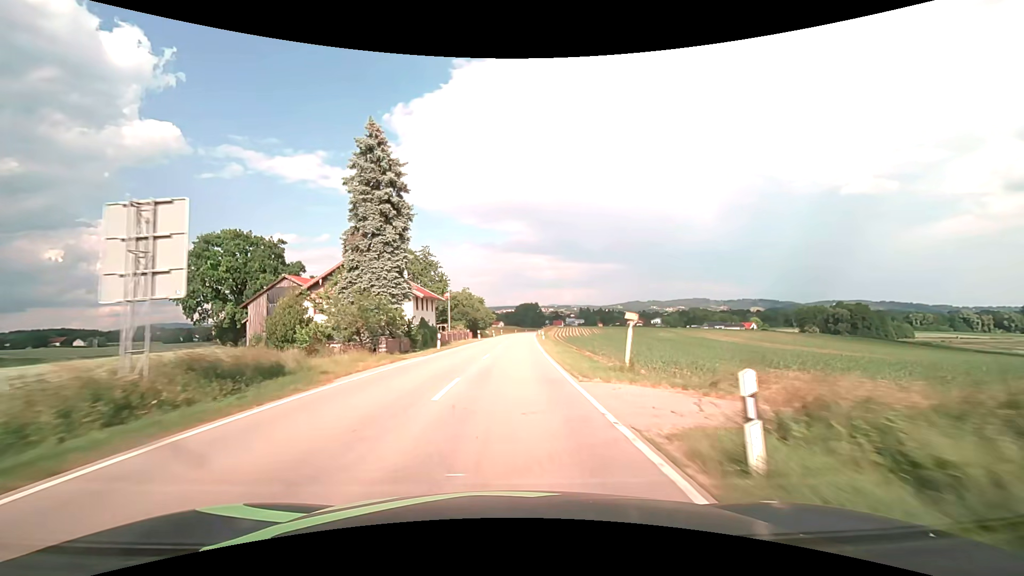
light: Day
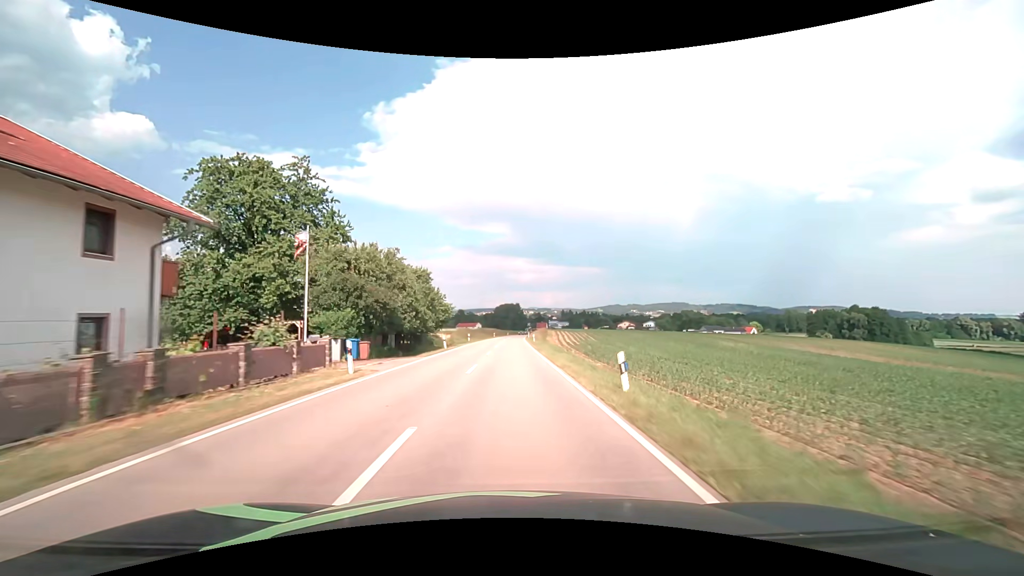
(+0.9, +44.3) m; +2°
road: secondary
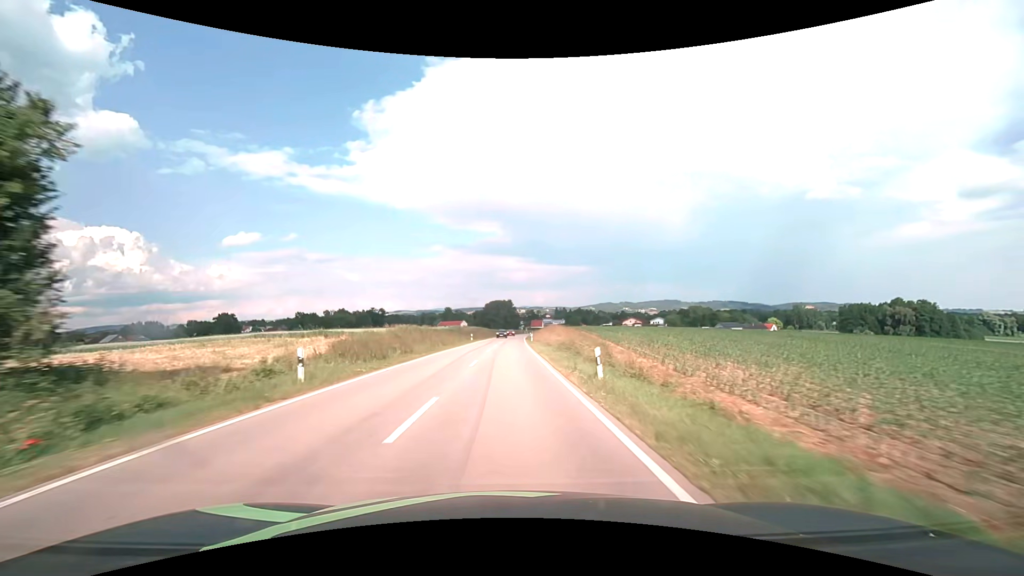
(+0.6, +47.3) m; +1°
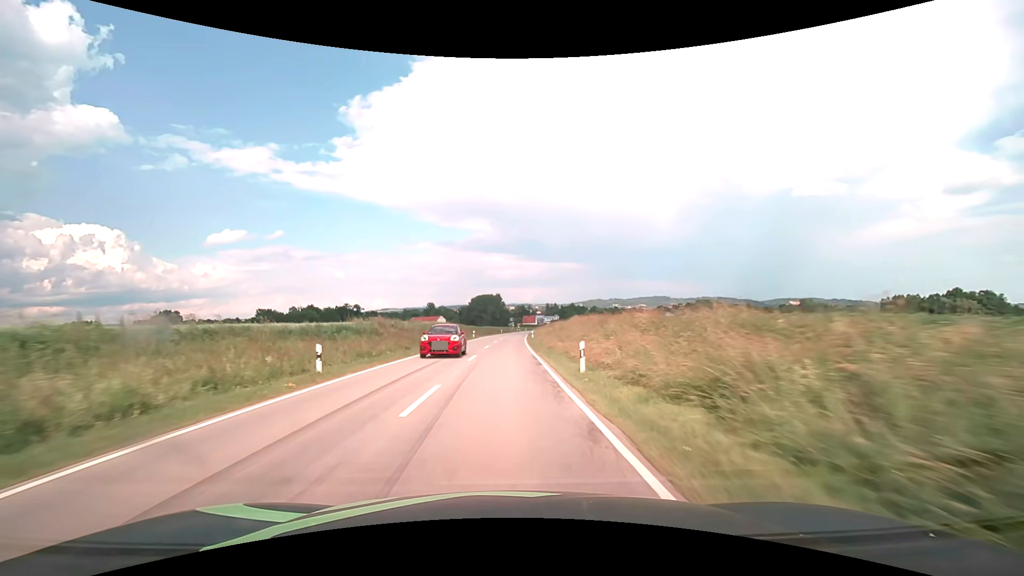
(+0.5, +48.7) m; +1°
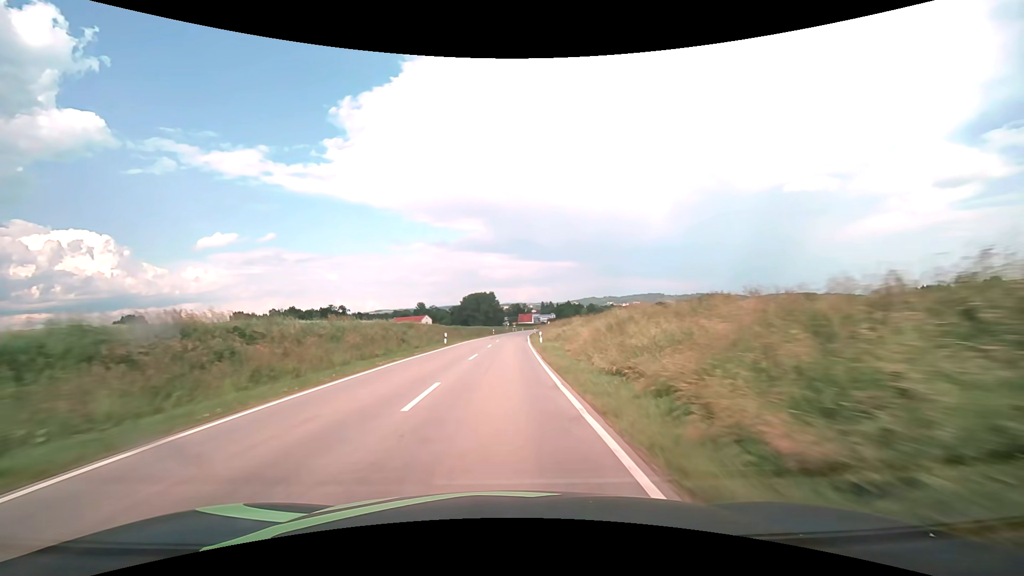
(+0.1, +24.6) m; +1°
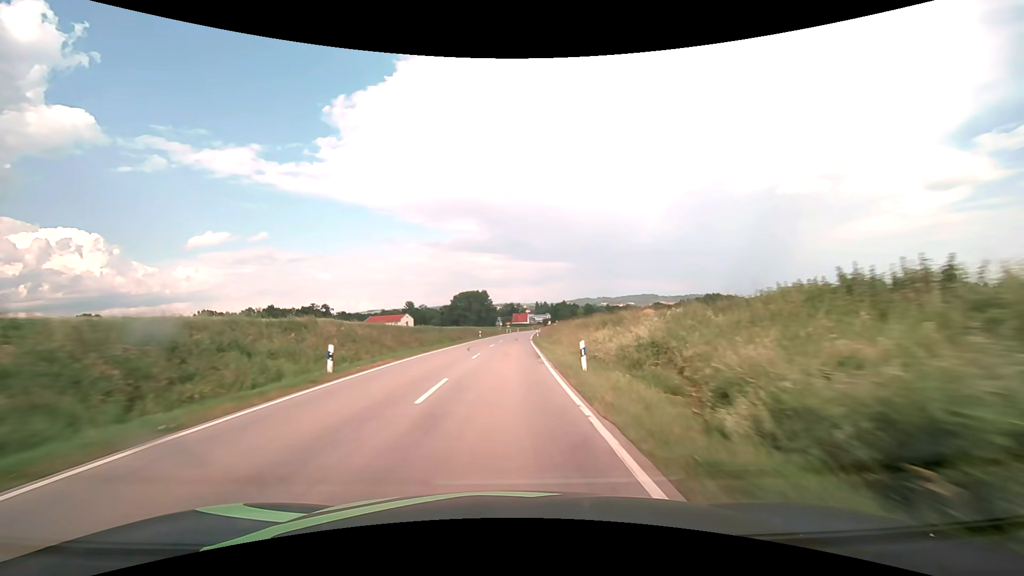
(+0.1, +24.7) m; +1°
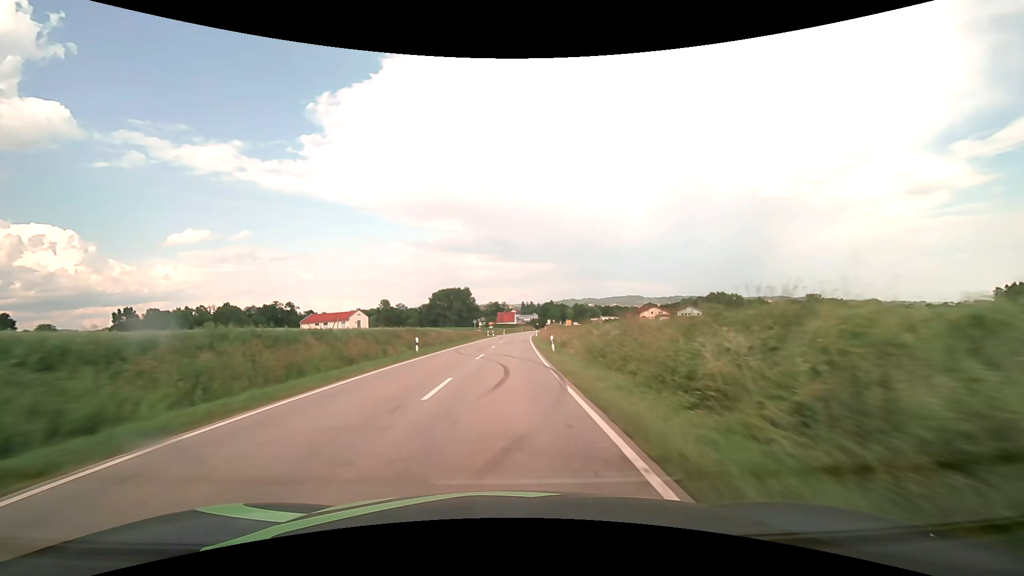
(+0.4, +37.2) m; +2°
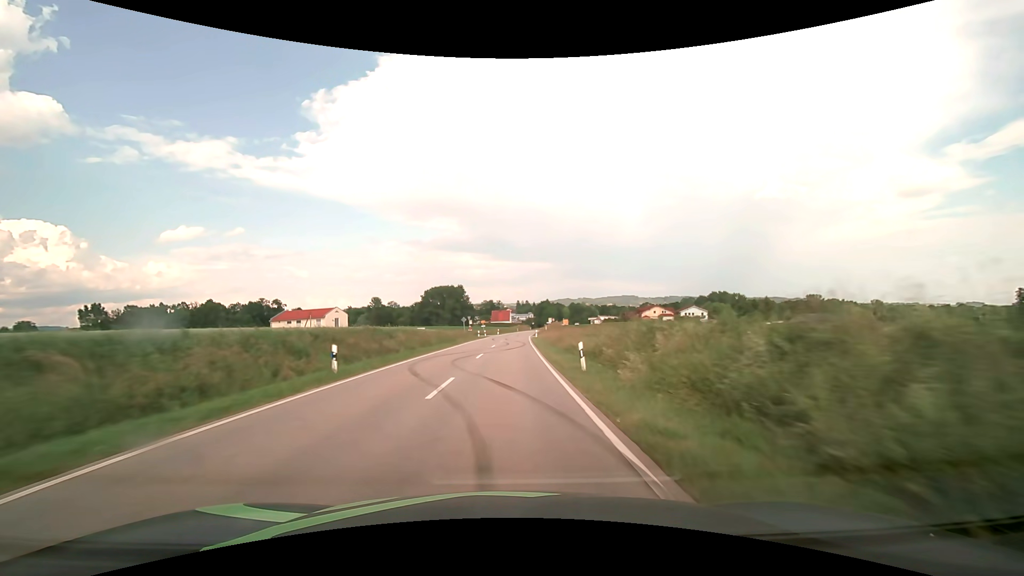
(+0.1, +12.4) m; +1°
(0, +10) (0, +20) (0, +30) (0, +40) (+1, +50) (+1, +60) (+2, +70) (+2, +80) (+3, +90) (+3, +100) m
